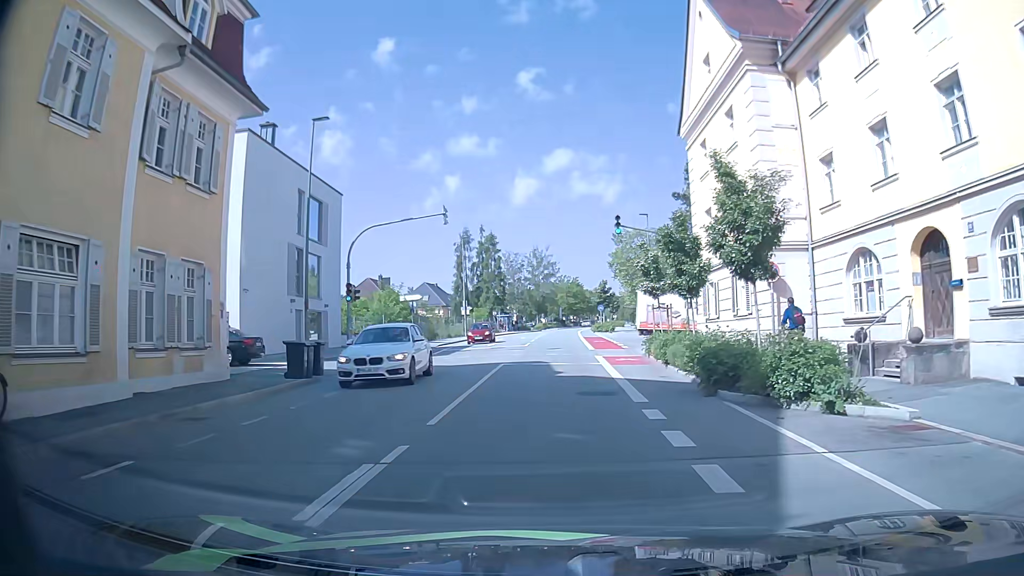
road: tertiary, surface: asphalt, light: Day
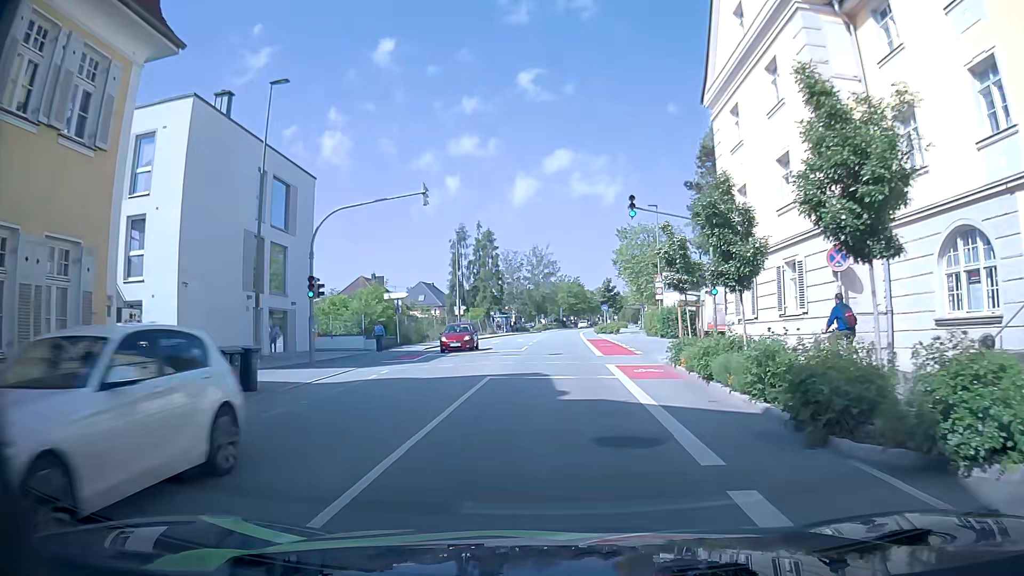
(0.0, +5.0) m; 0°
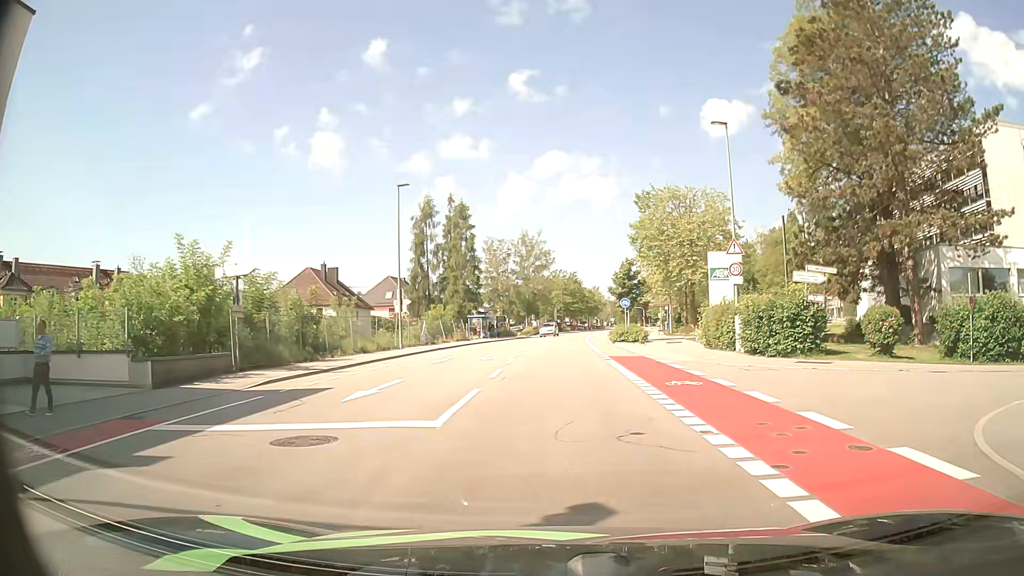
(0.0, +23.1) m; 0°
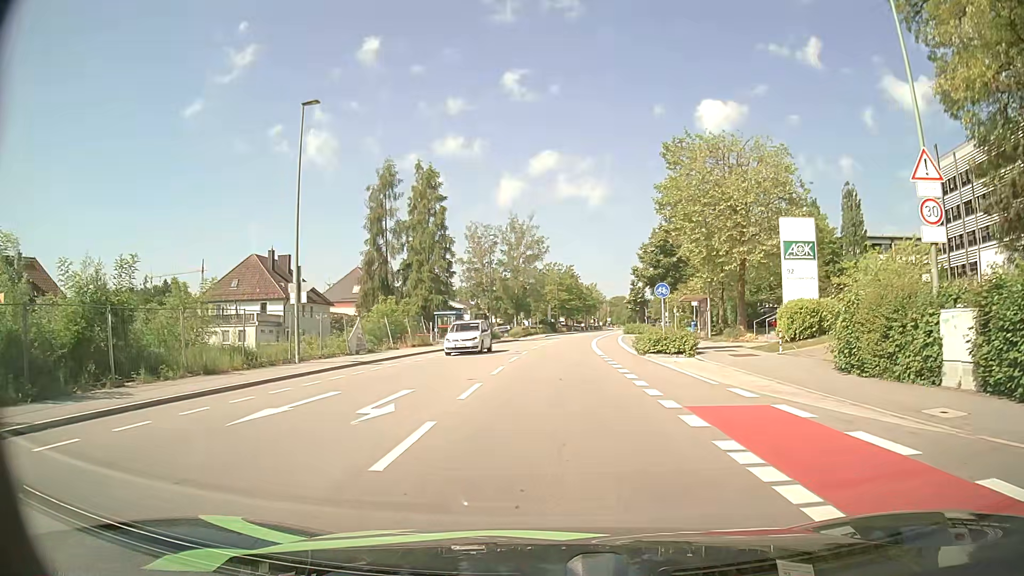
(+0.4, +16.6) m; +1°
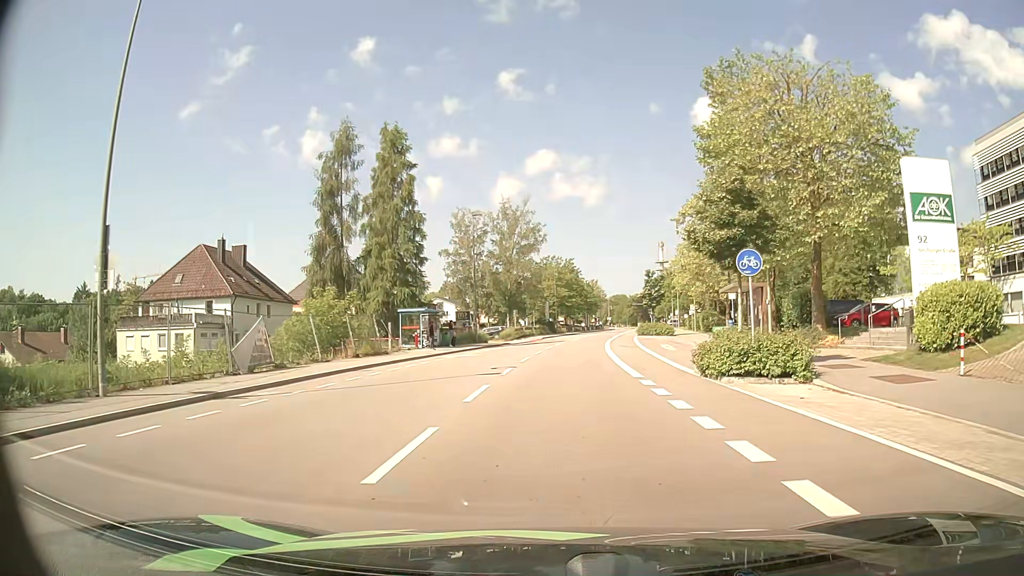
(+0.1, +12.4) m; +1°
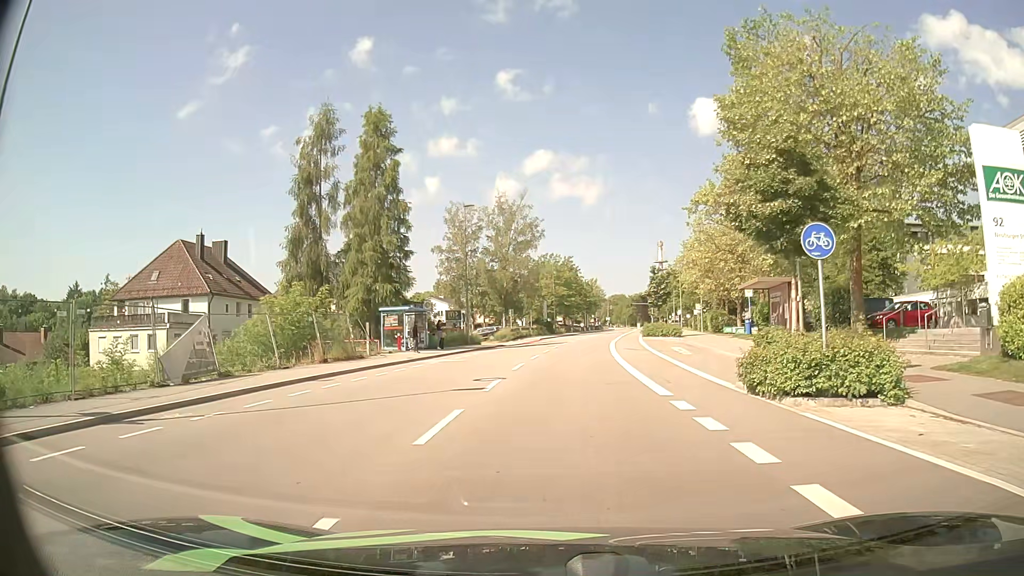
(0.0, +4.2) m; 0°
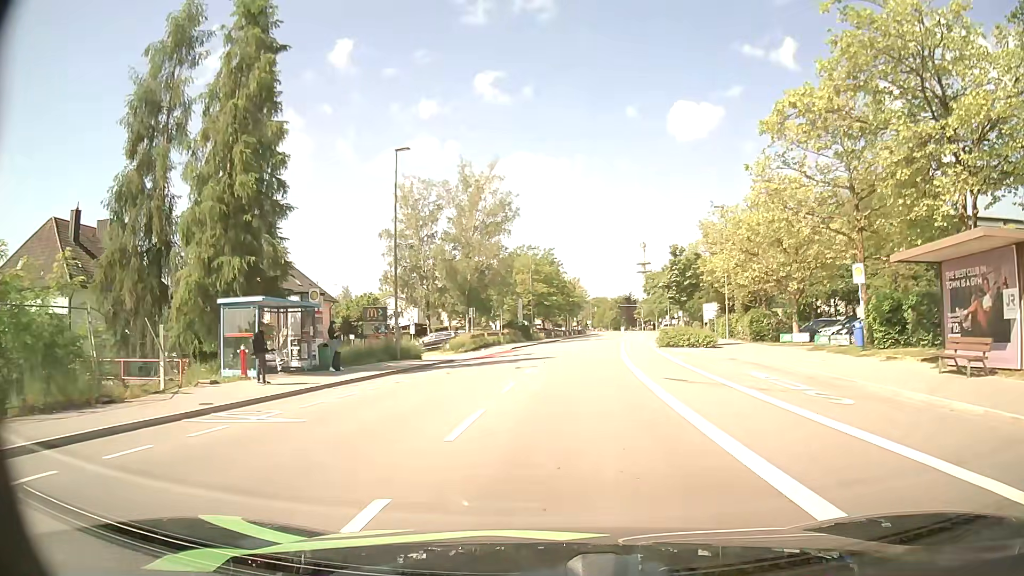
(+0.2, +17.3) m; +1°
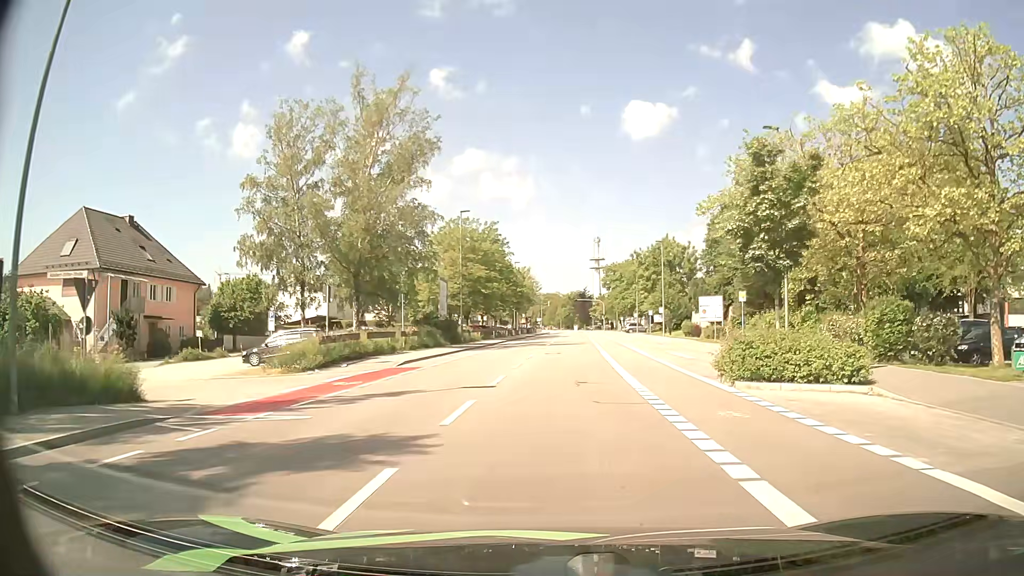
(+1.1, +22.7) m; +5°
(0, +10) (0, +20) (+1, +30) (+1, +40) (+1, +50) (+2, +60) (+2, +70) (+3, +80) (+3, +90) (+4, +100) m
